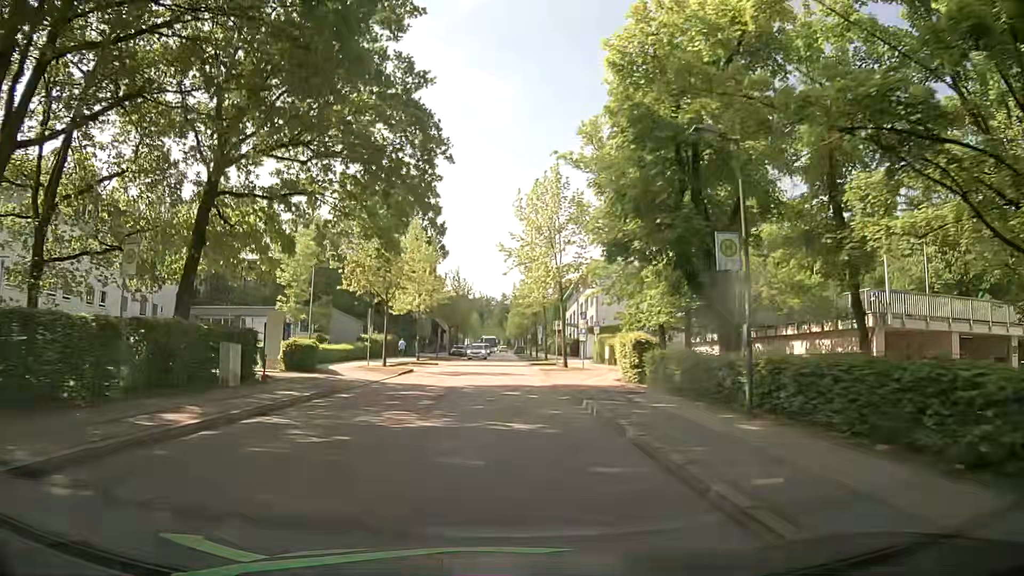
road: residential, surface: asphalt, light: Day
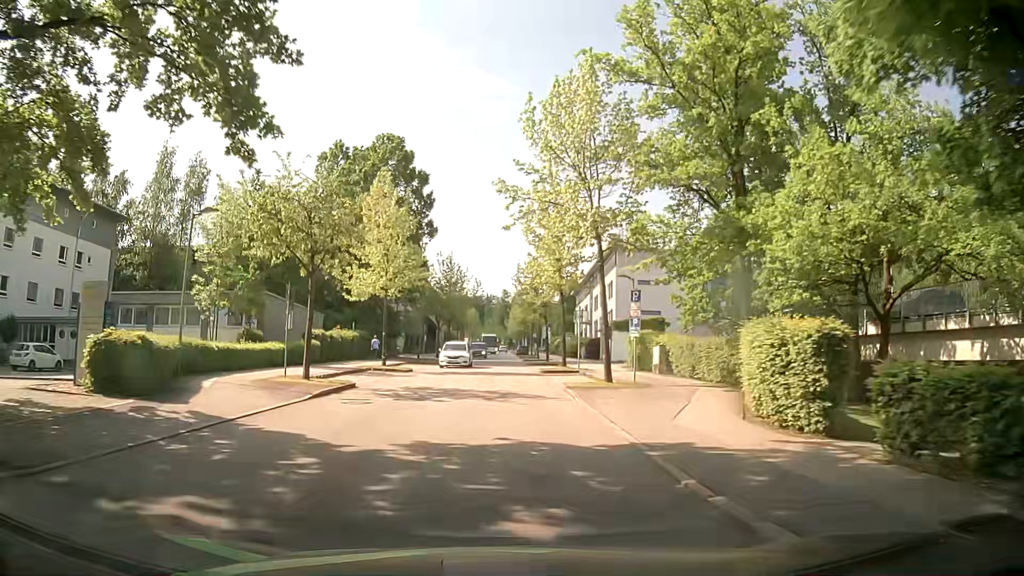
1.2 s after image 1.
(+0.1, +14.4) m; +1°
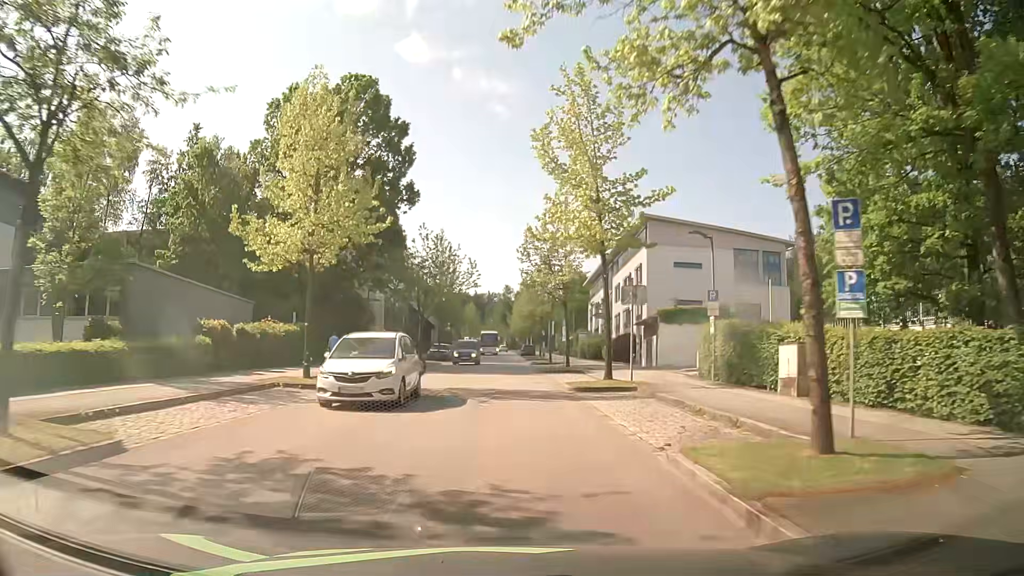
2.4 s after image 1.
(-0.1, +14.4) m; 0°
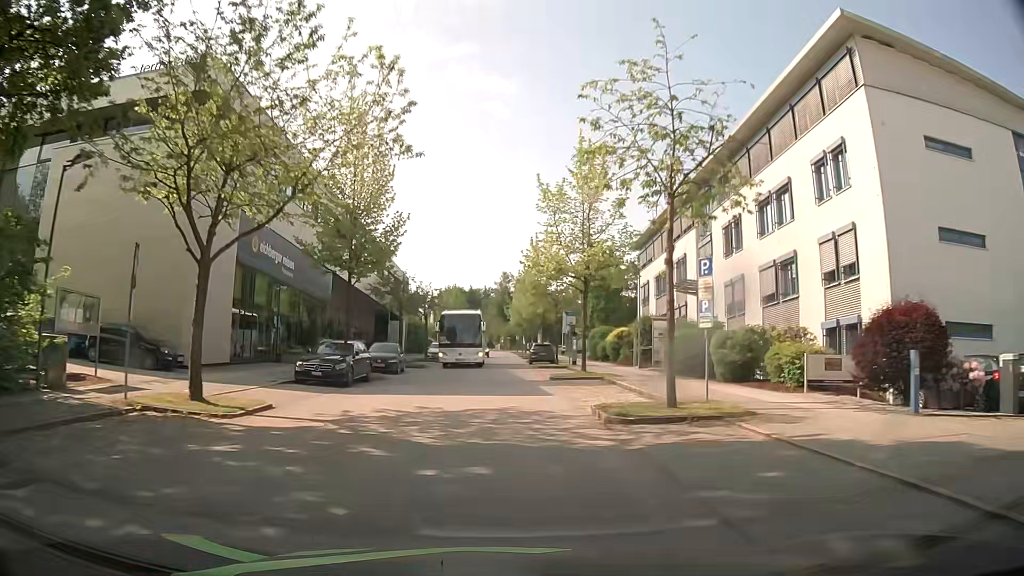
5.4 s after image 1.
(-0.1, +36.3) m; 0°
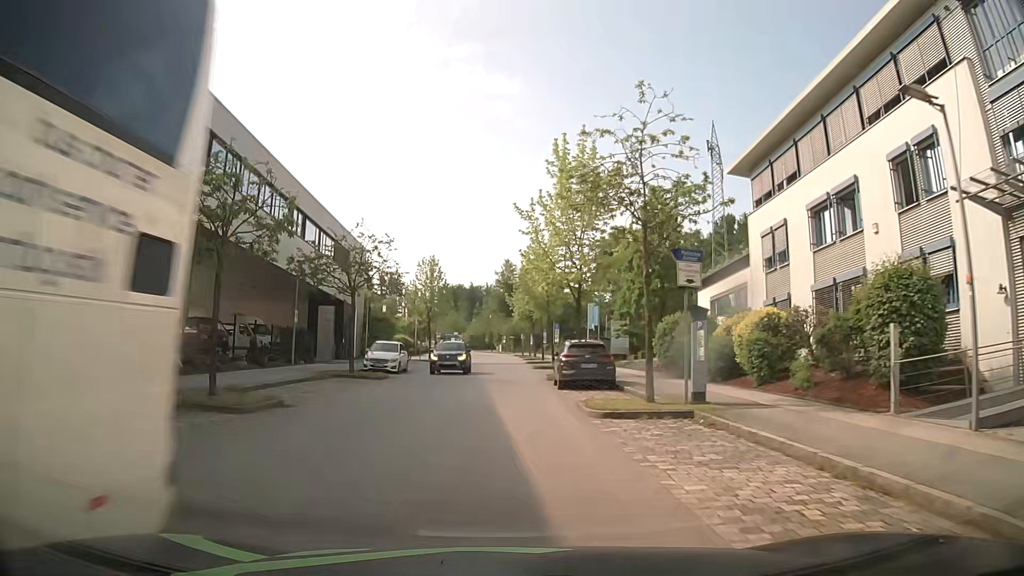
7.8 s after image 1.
(+0.1, +26.7) m; 0°
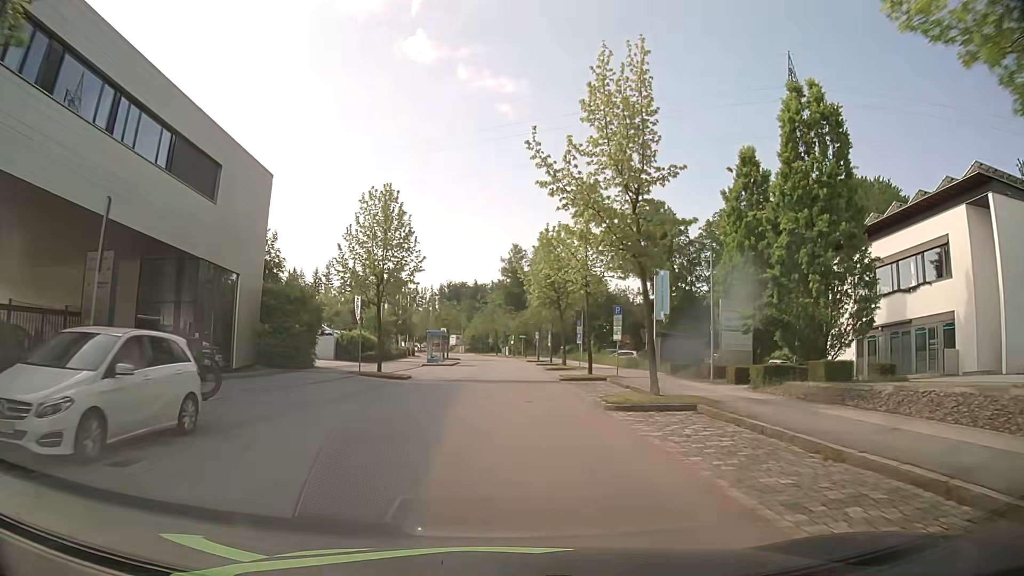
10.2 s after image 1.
(-0.5, +26.5) m; -1°
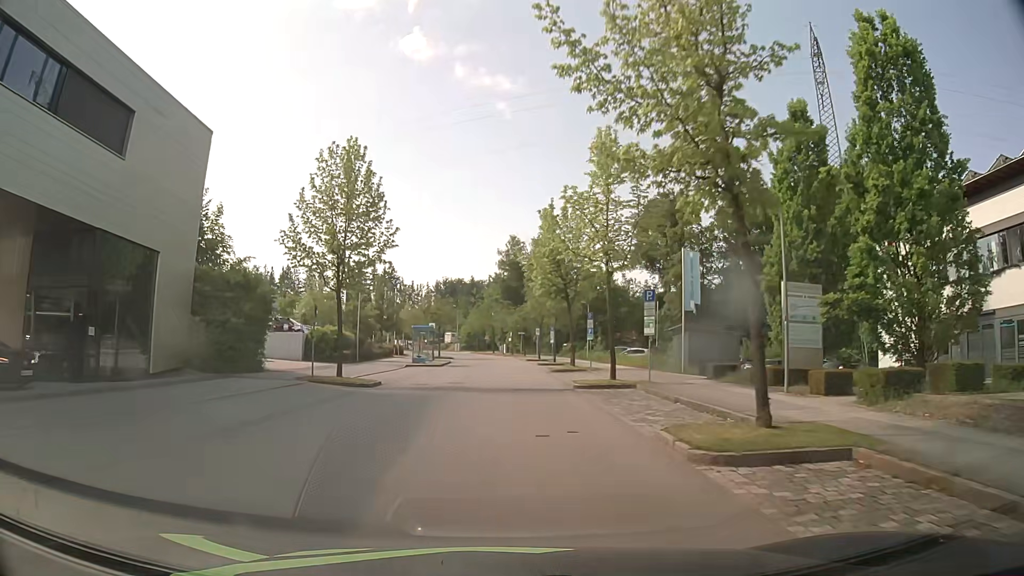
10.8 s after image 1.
(0.0, +7.2) m; +1°
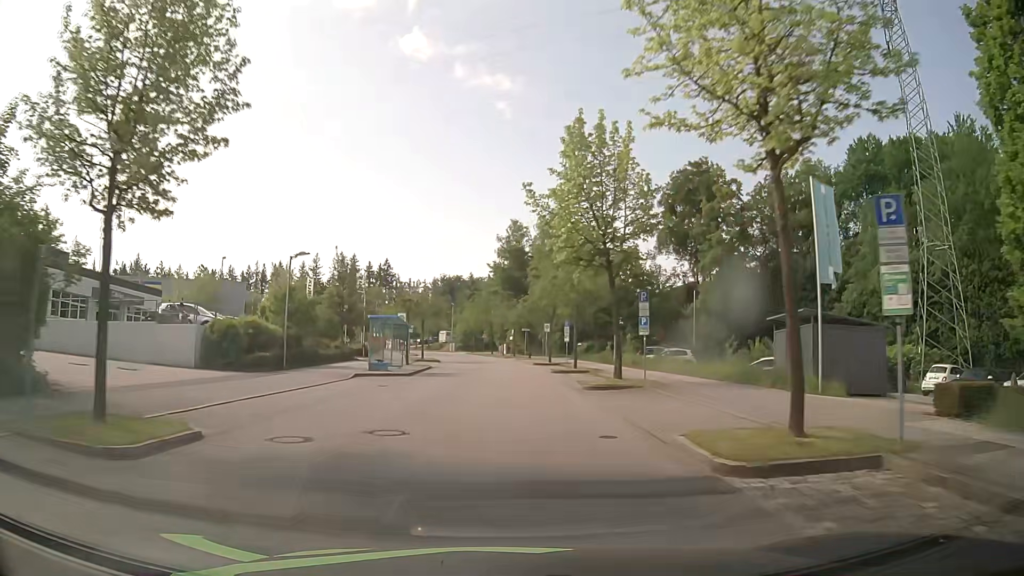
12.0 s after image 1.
(-0.1, +15.0) m; -1°
(0, +10) (0, +20) (0, +30) (0, +40) (0, +50) (-1, +60) (-2, +70) (-3, +80) (-5, +90) (-7, +100) m
